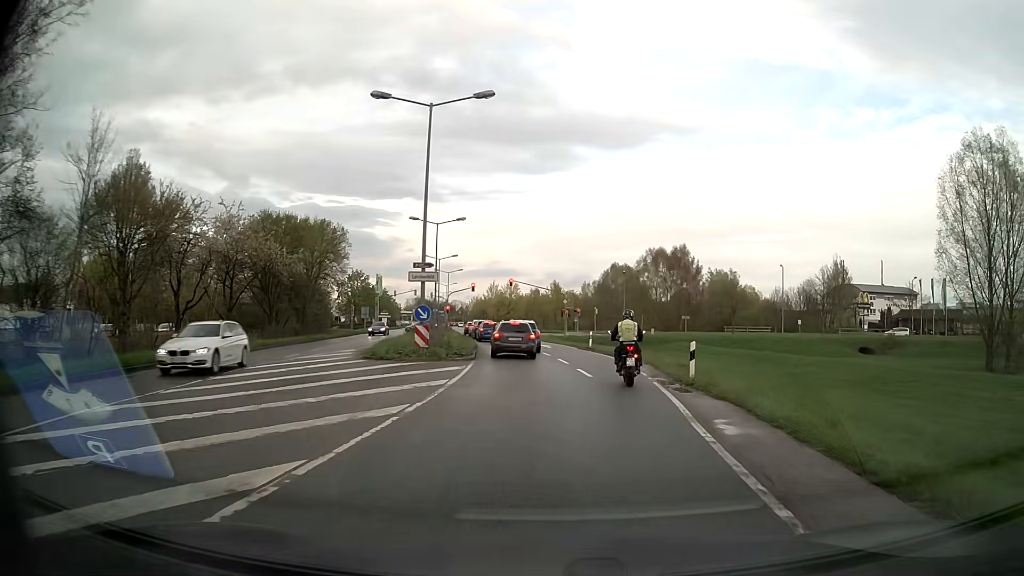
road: secondary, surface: asphalt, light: Day
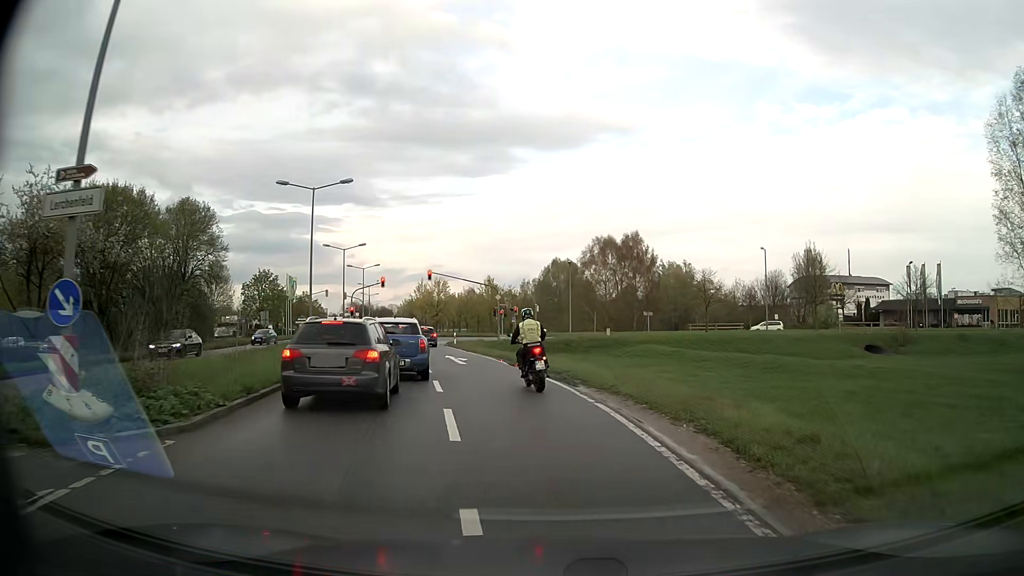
(+0.8, +16.1) m; +5°
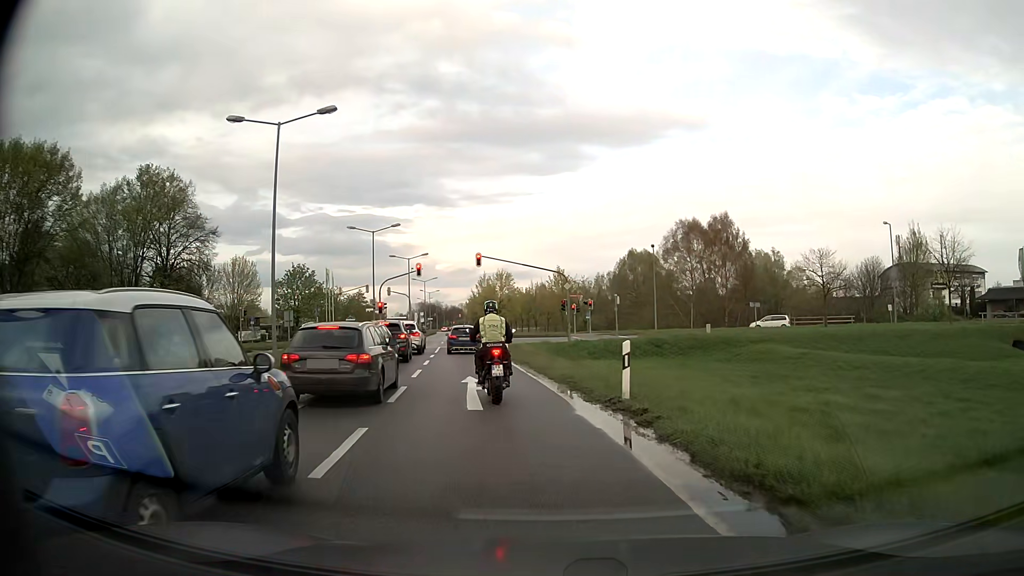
(-0.6, +13.9) m; -6°
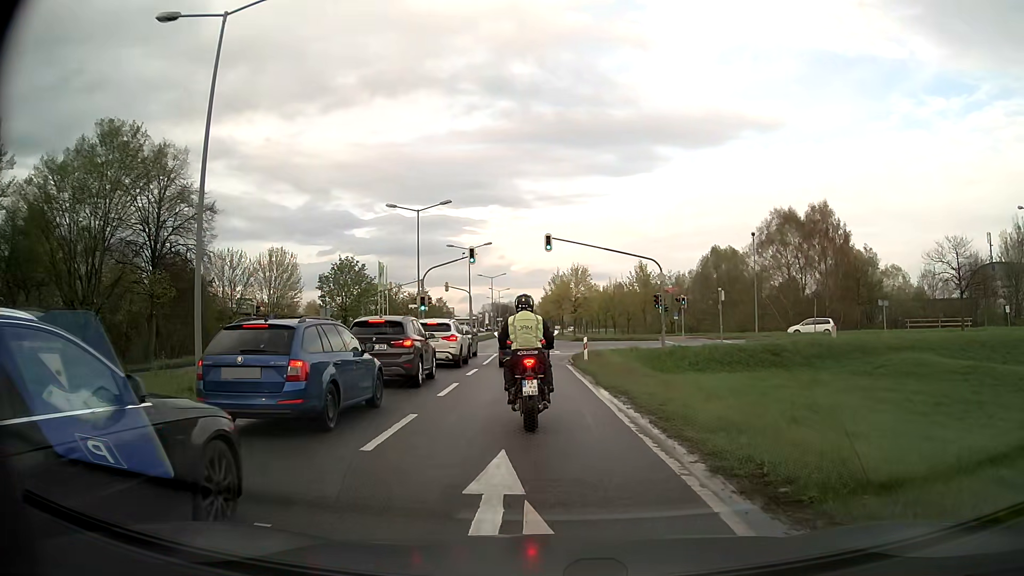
(-0.6, +10.4) m; -6°
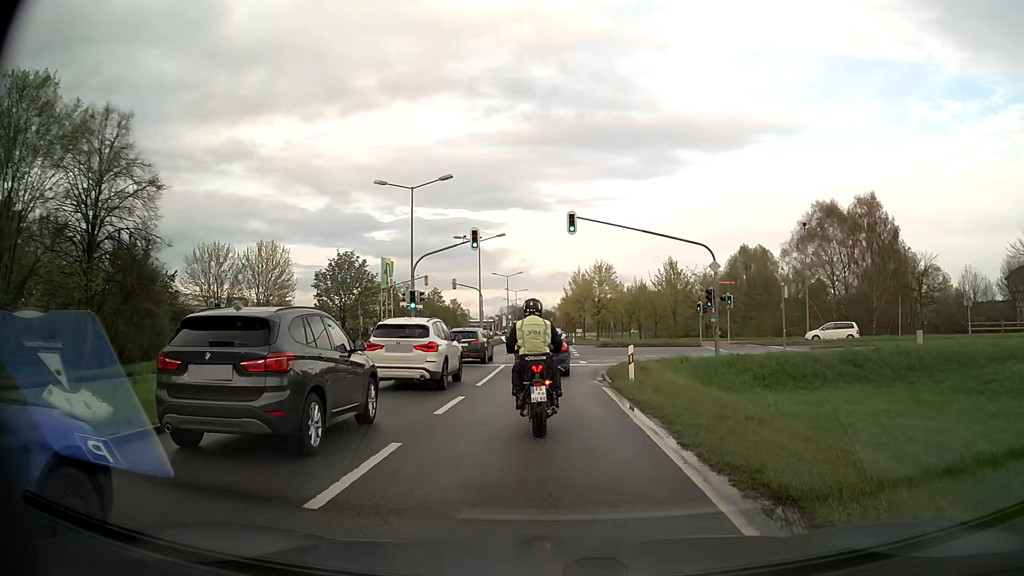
(-0.2, +8.2) m; -2°
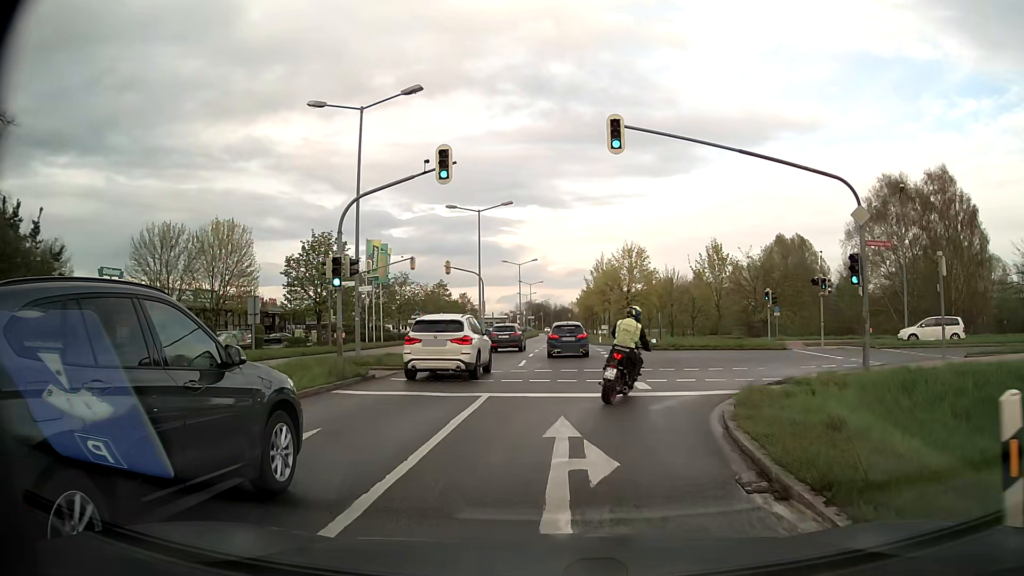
(-0.1, +14.1) m; -1°
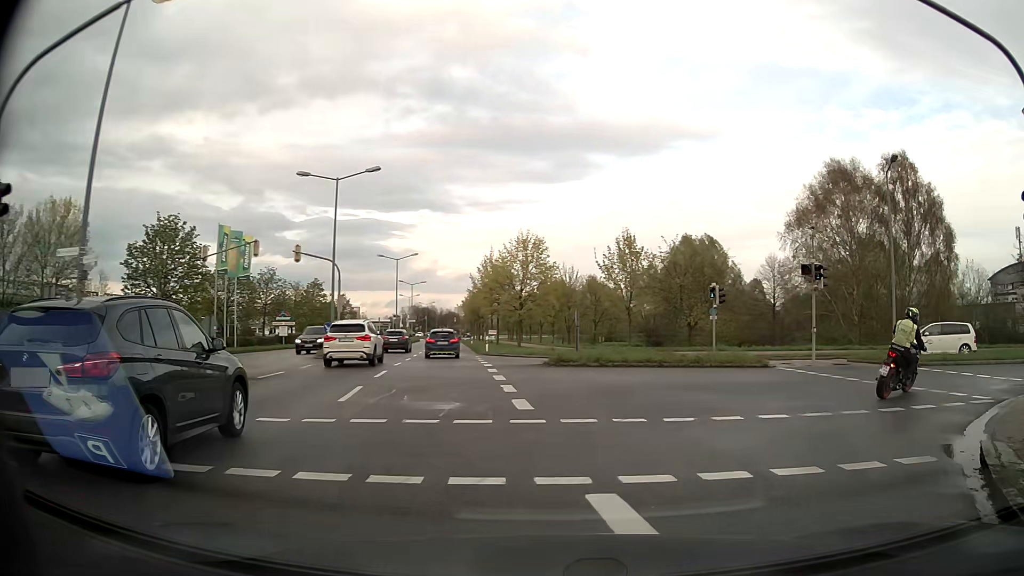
(+0.5, +10.8) m; +9°
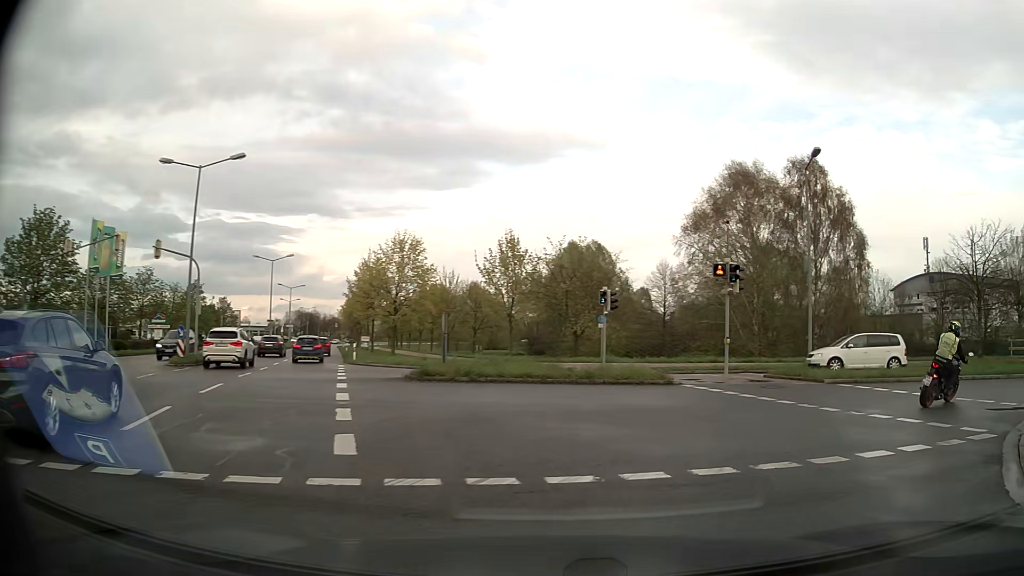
(+0.3, +3.5) m; +10°
